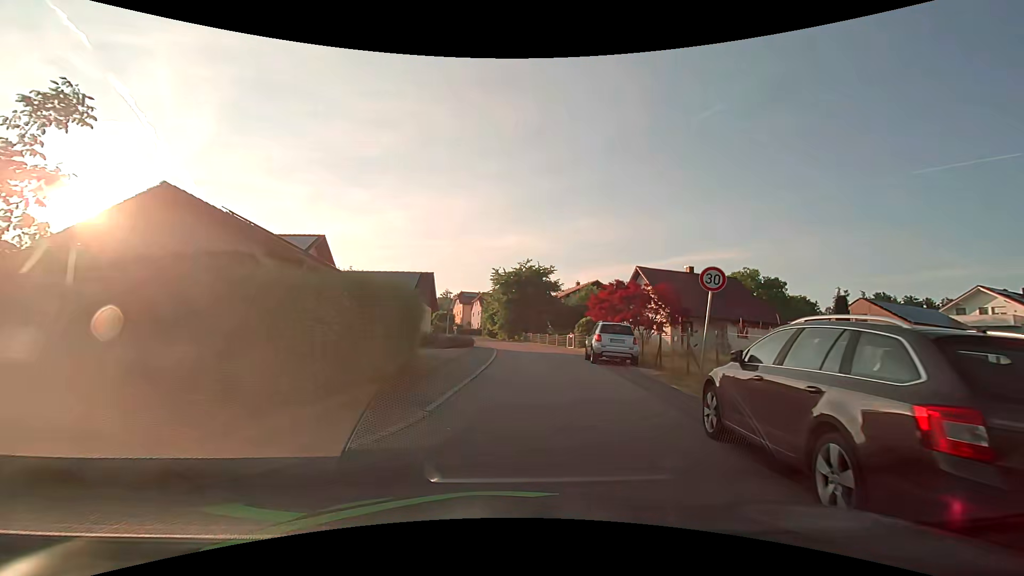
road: residential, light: Day
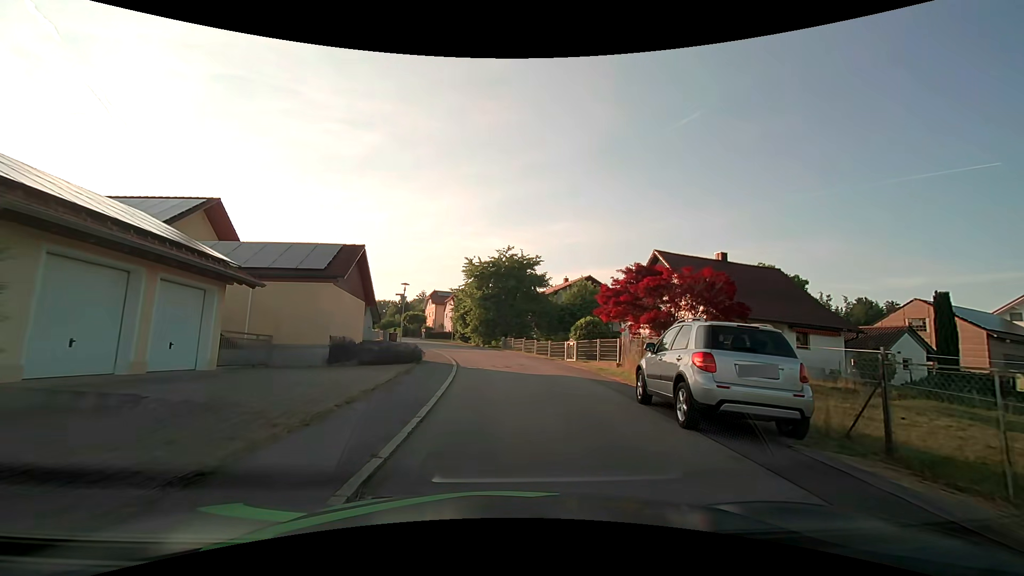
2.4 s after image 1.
(+0.3, +11.8) m; +2°
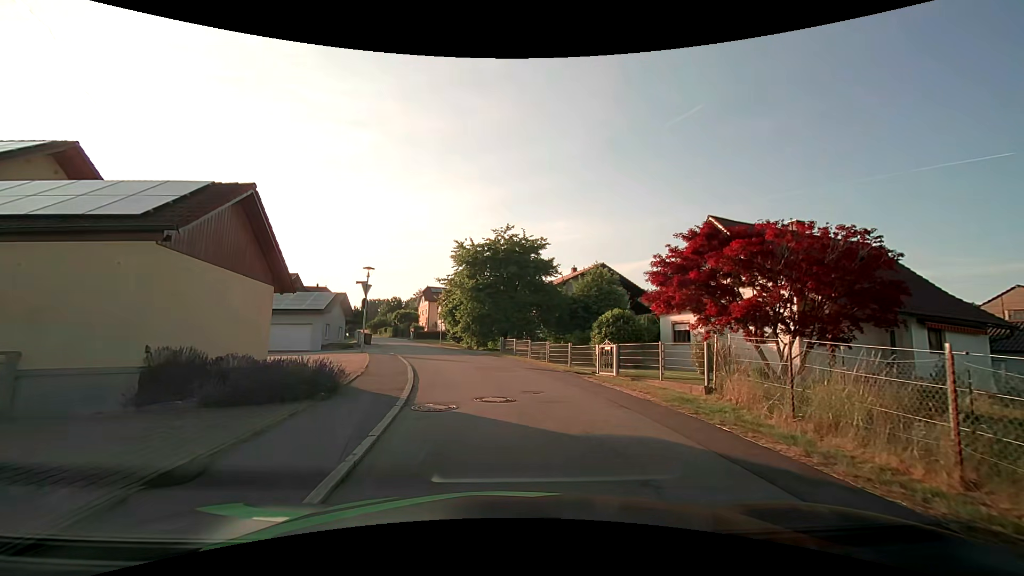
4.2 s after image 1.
(0.0, +9.4) m; 0°
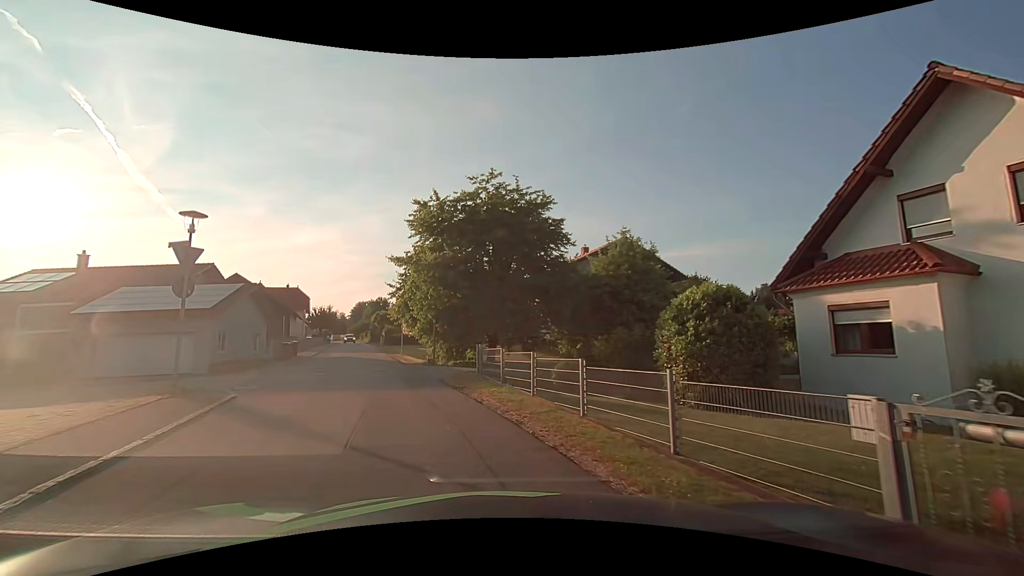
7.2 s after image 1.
(+0.6, +13.9) m; 0°
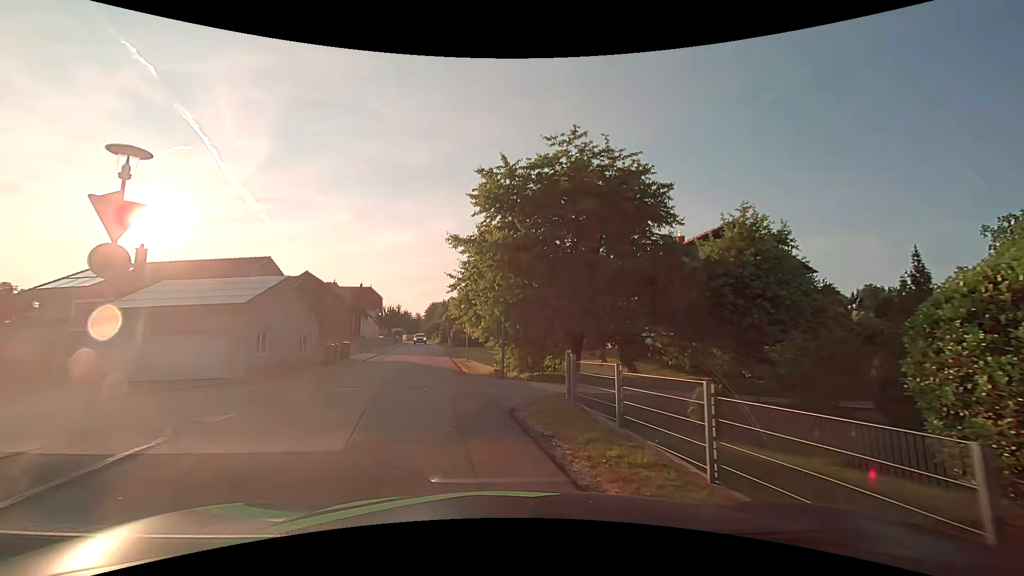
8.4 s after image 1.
(-0.4, +5.7) m; -8°
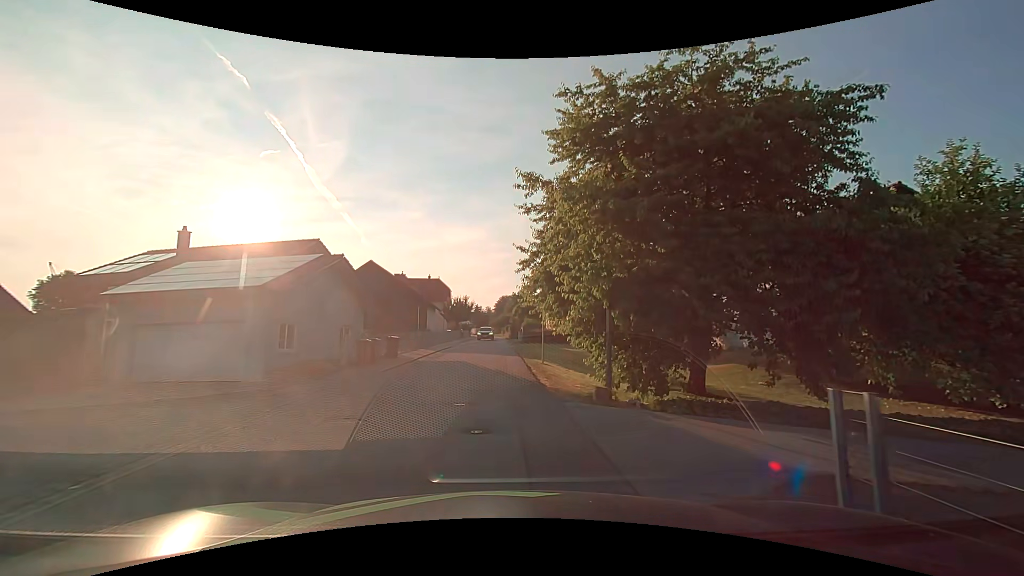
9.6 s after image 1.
(-0.5, +6.2) m; -8°
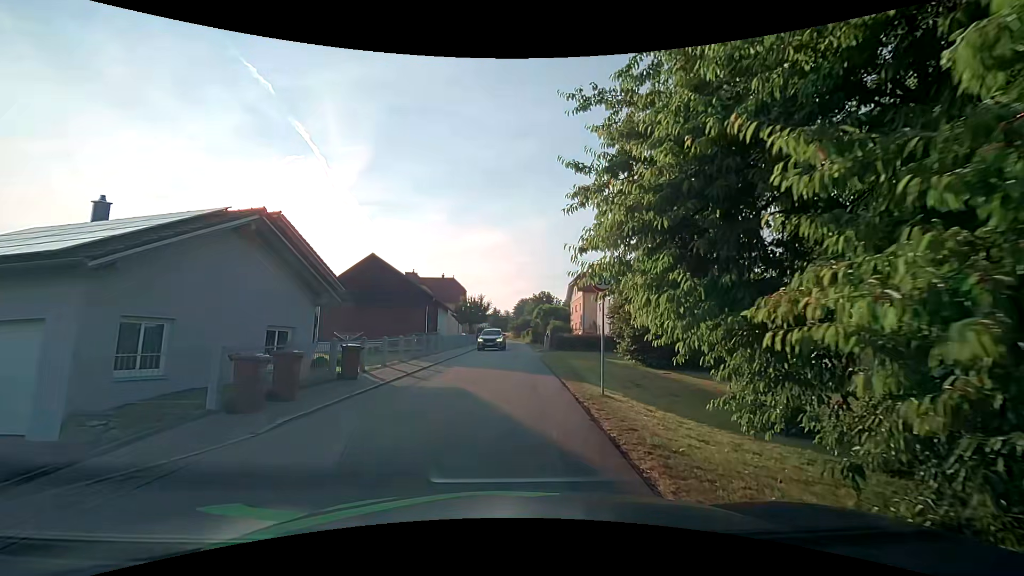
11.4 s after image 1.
(-0.3, +8.7) m; -3°
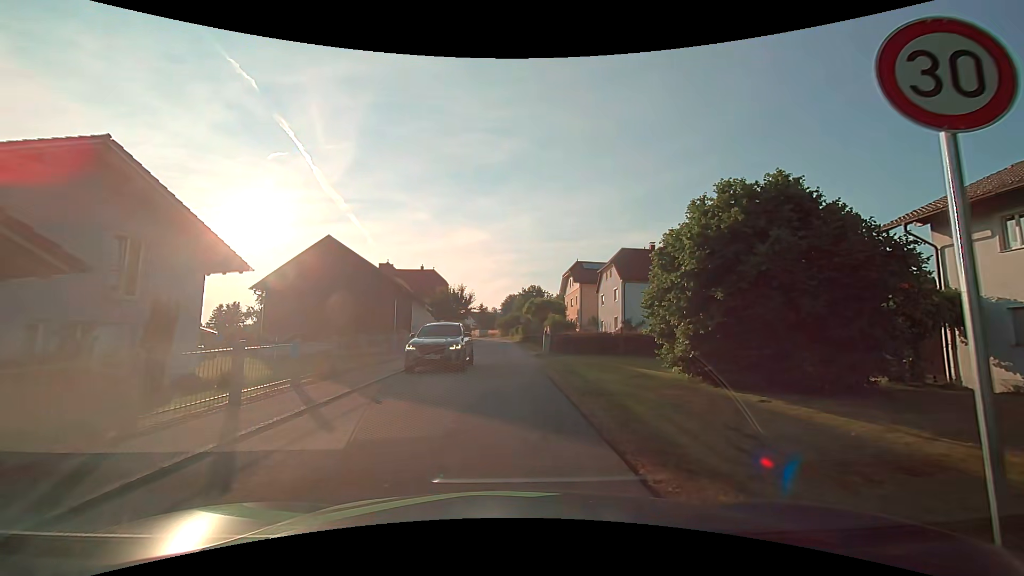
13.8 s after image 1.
(+0.2, +9.4) m; +2°
(0, +10) (0, +20) (0, +30) (0, +40) (0, +50) (0, +60) (0, +70) (-1, +80) (-2, +90) (-4, +100) m
